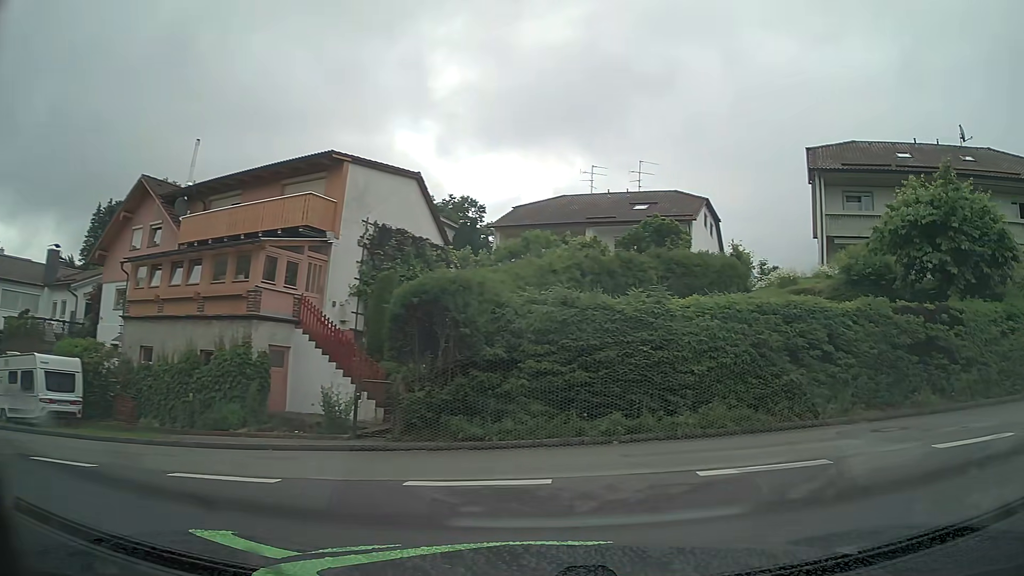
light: Day
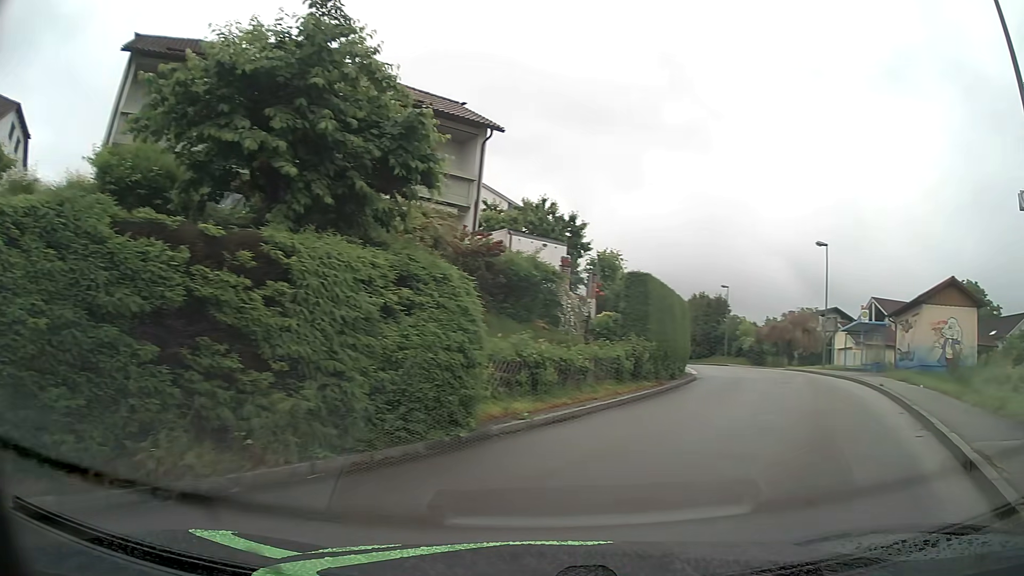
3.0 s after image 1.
(+4.8, +9.0) m; +59°
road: unclassified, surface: asphalt
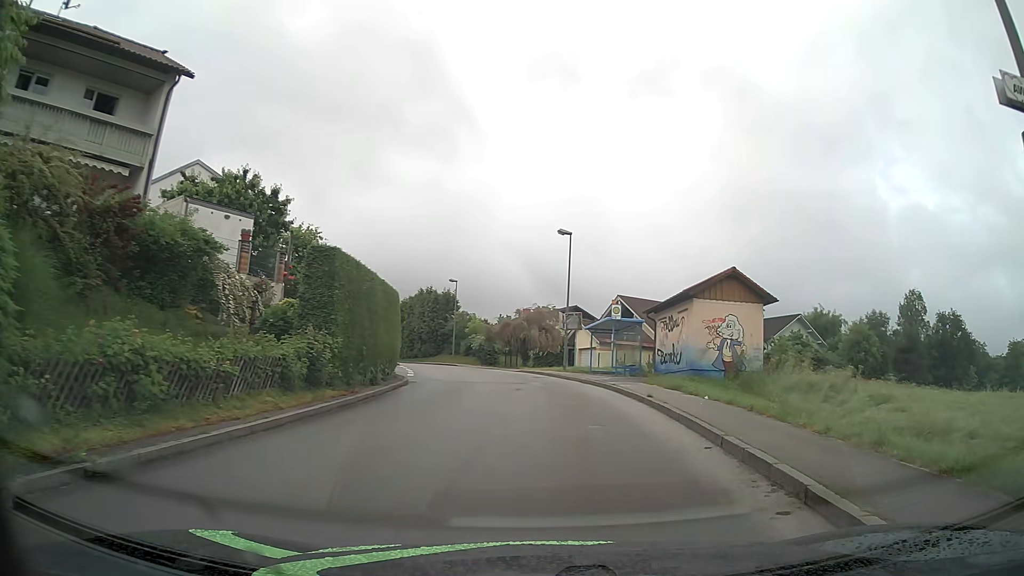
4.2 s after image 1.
(+1.3, +4.9) m; +24°
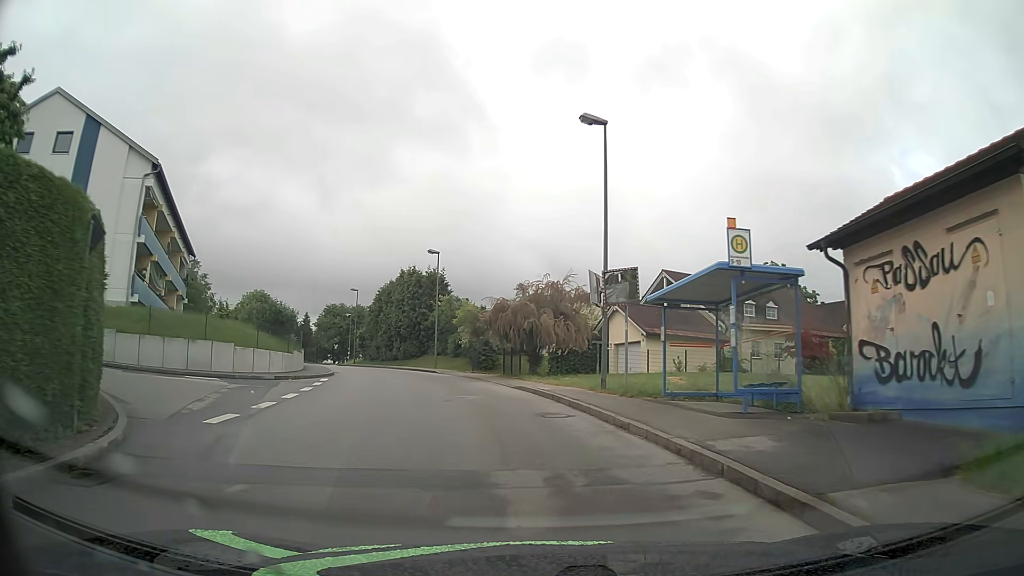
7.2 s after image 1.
(+0.5, +19.2) m; -1°
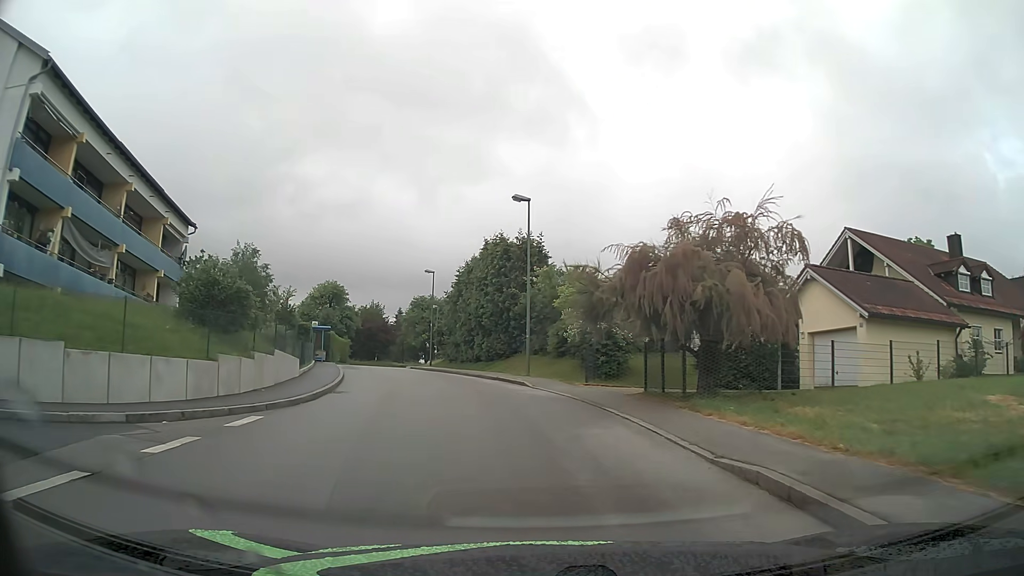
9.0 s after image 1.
(-1.4, +16.0) m; -9°
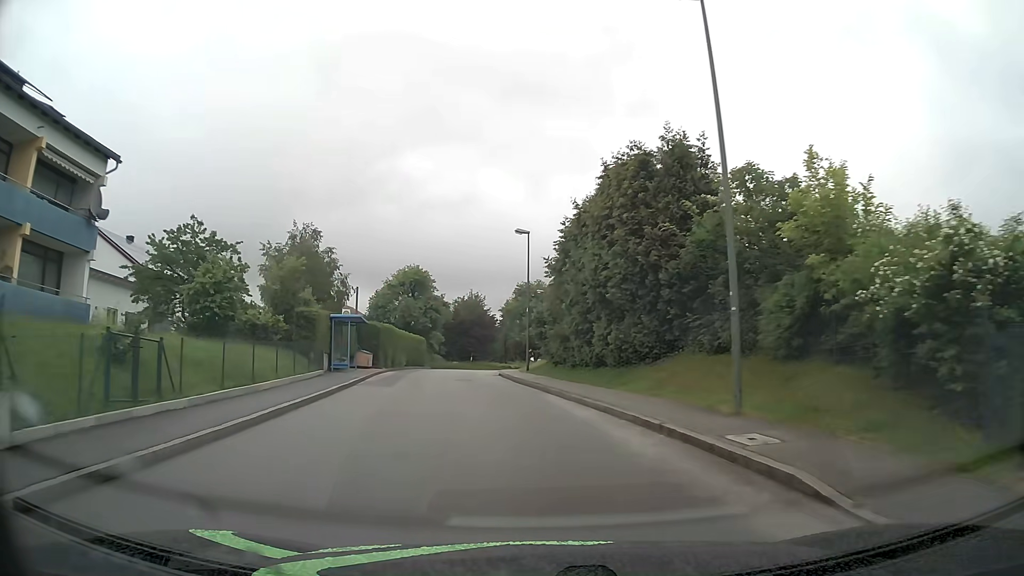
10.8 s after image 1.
(-1.5, +18.2) m; -11°
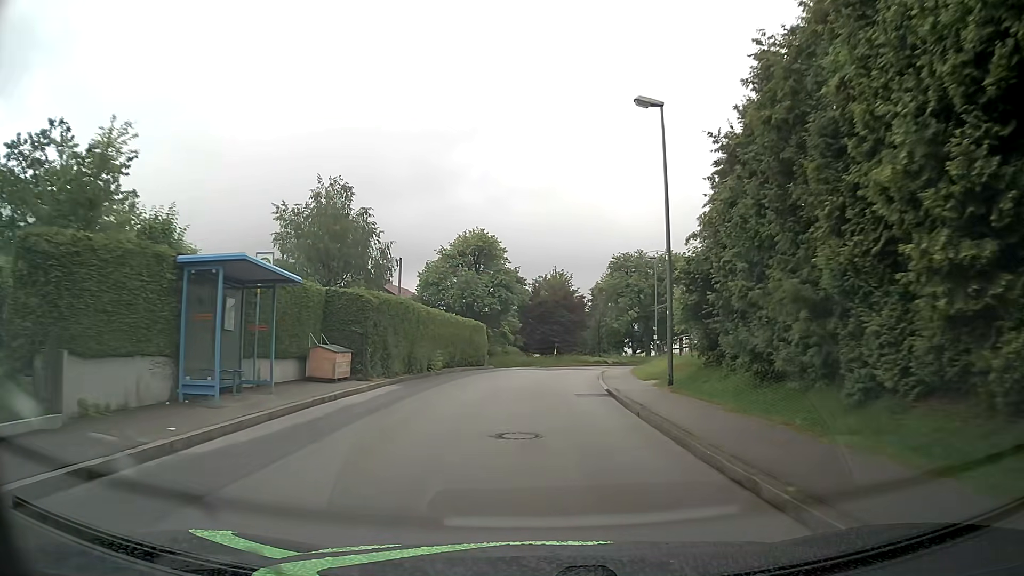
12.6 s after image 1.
(-1.3, +19.6) m; -7°
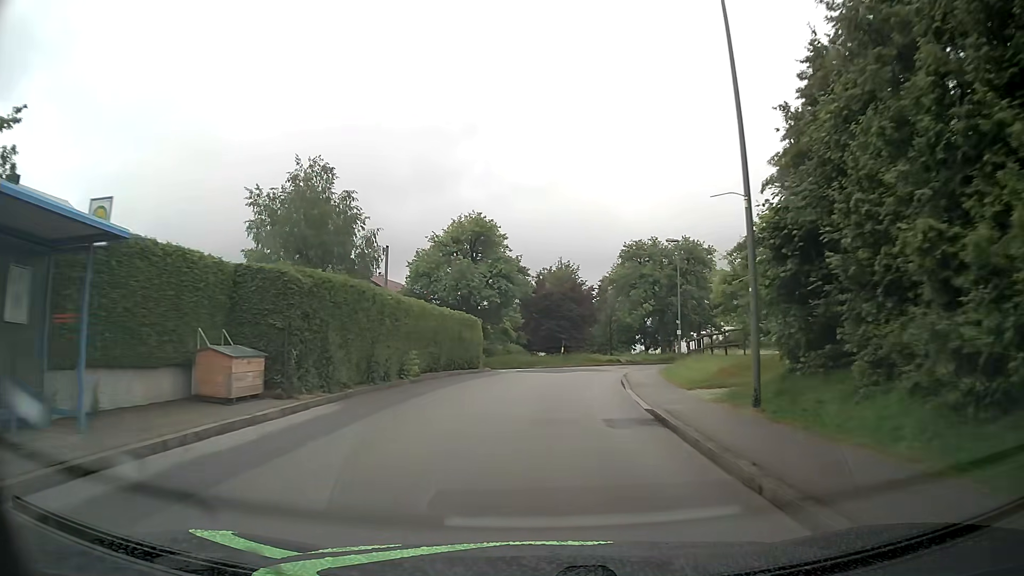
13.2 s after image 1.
(-0.1, +6.6) m; 0°
(0, +10) (+1, +20) (+2, +30) (+4, +40) (+9, +49) (+15, +57) (+22, +63) (+31, +67) (+41, +70) (+51, +71) m
